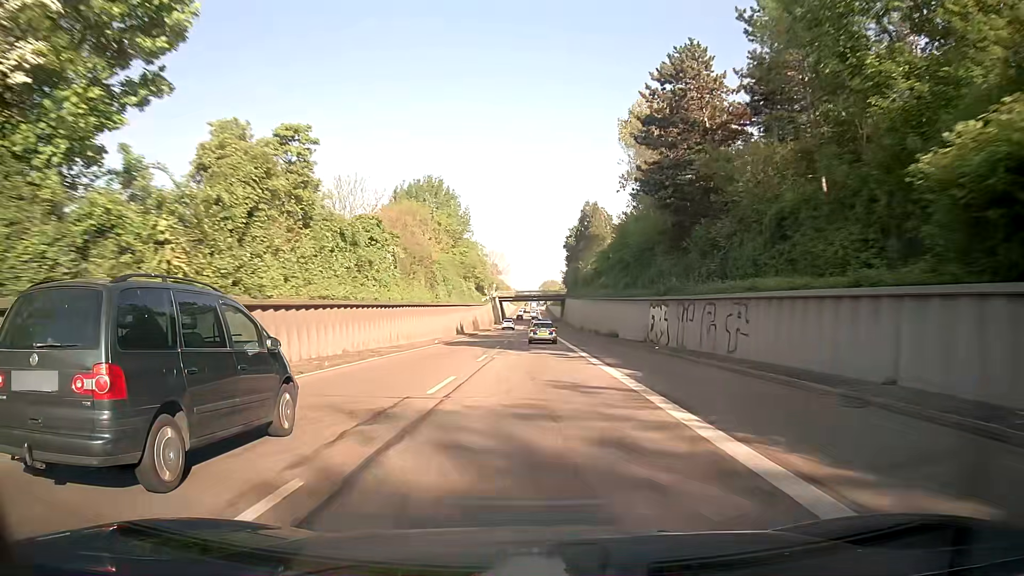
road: trunk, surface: asphalt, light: Day
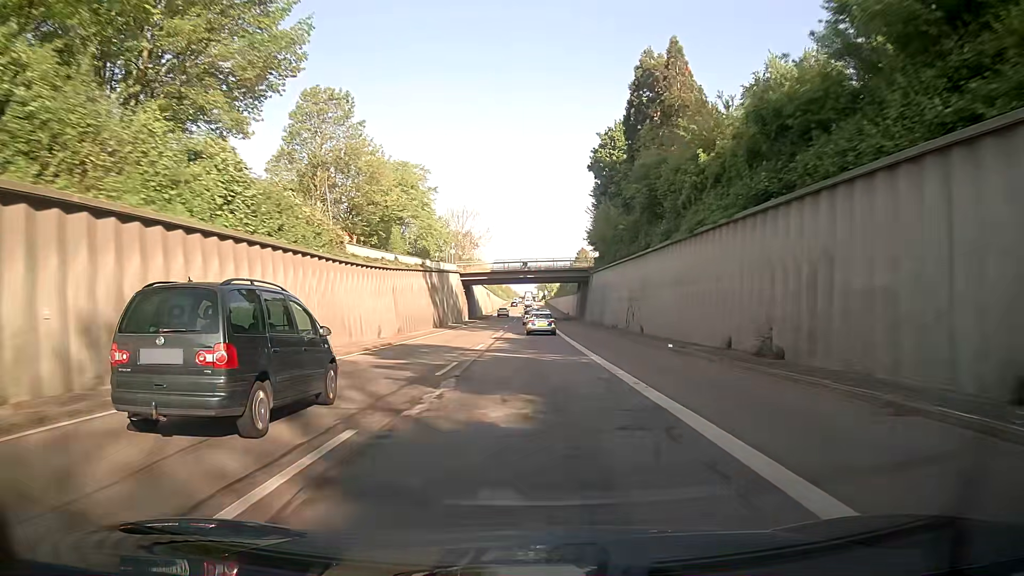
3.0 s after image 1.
(+0.2, +77.6) m; 0°
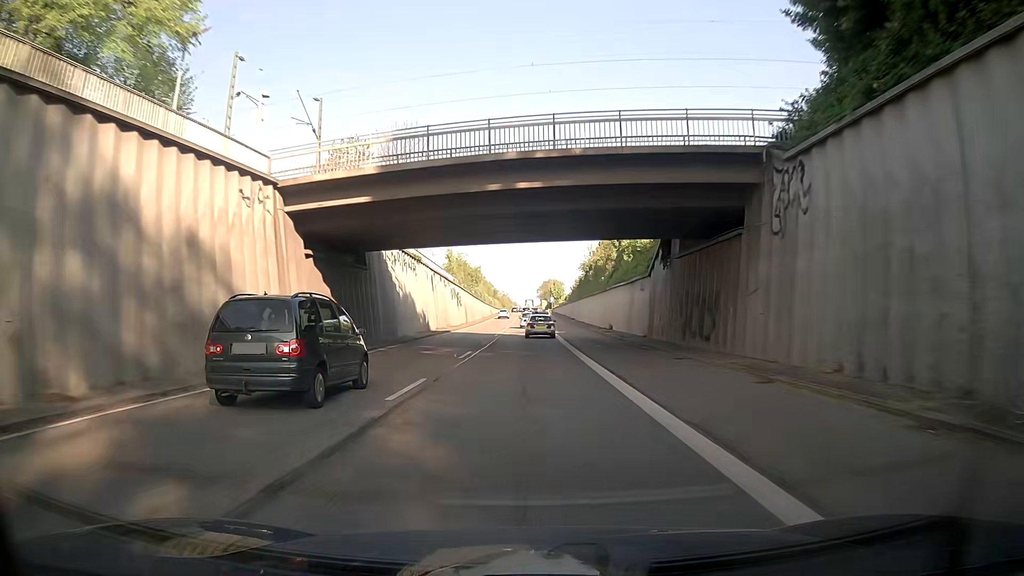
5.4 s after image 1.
(-0.1, +61.3) m; -1°
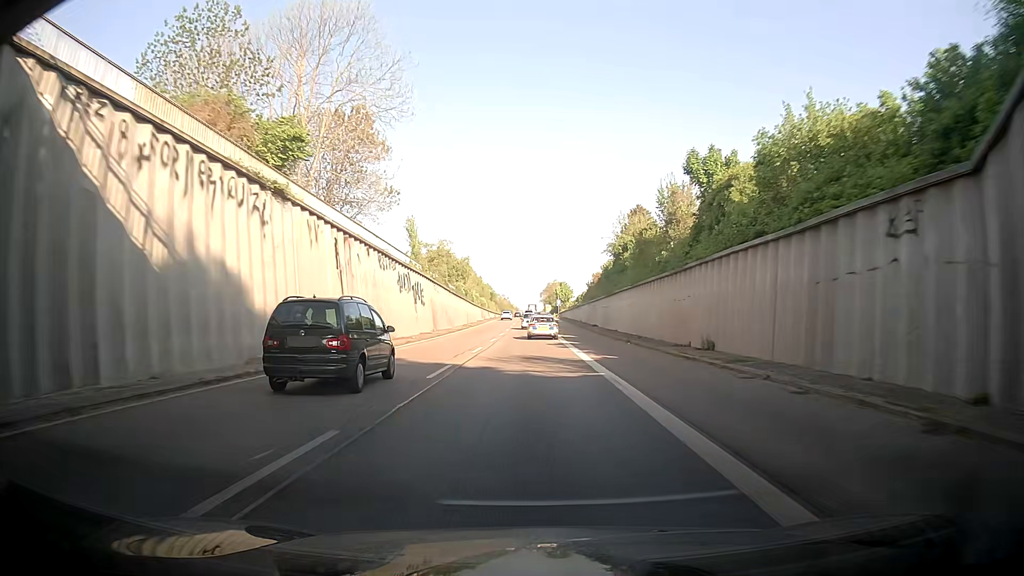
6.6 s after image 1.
(0.0, +30.4) m; +1°
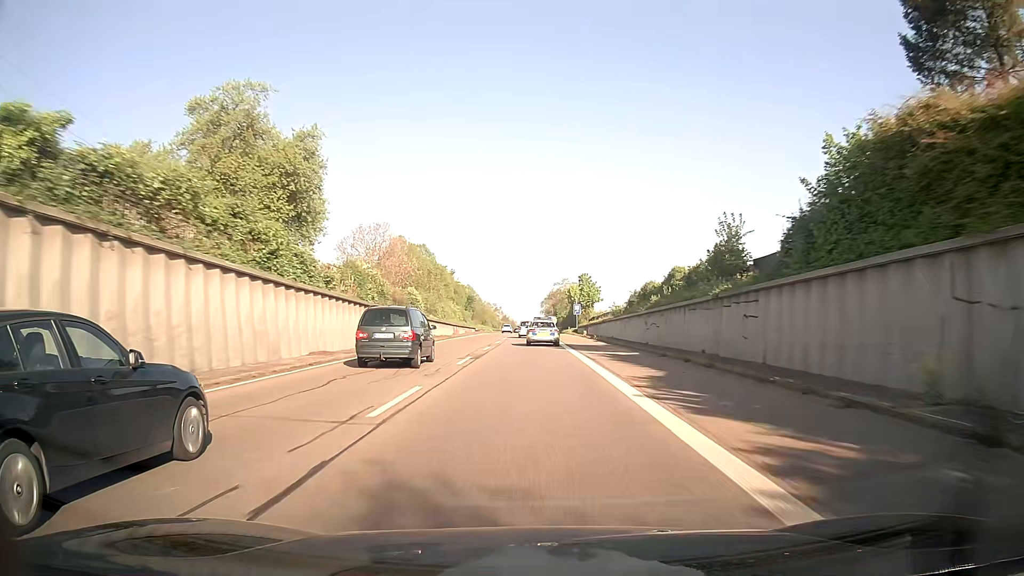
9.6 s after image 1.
(-1.2, +74.5) m; -1°
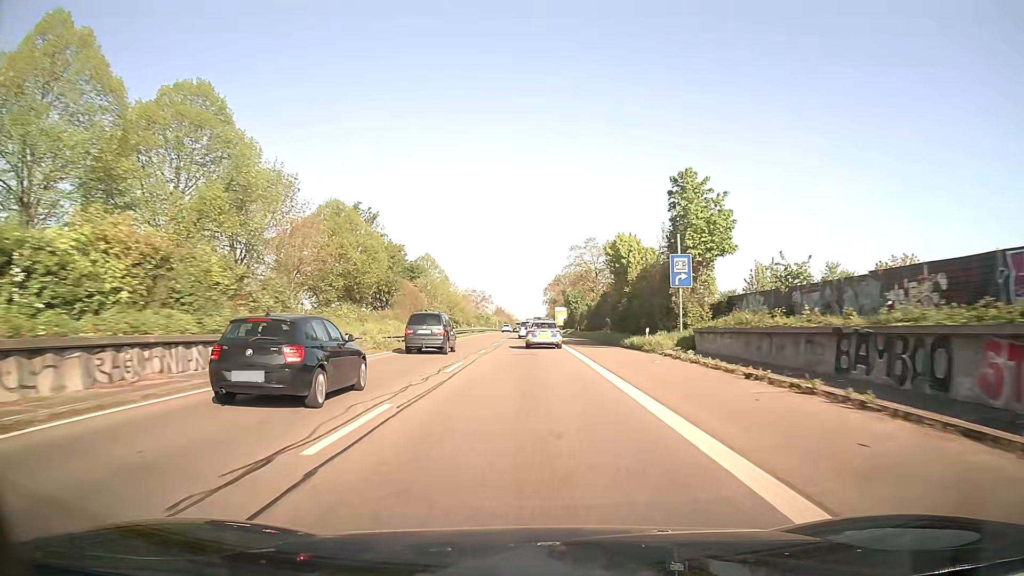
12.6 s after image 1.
(0.0, +71.6) m; 0°
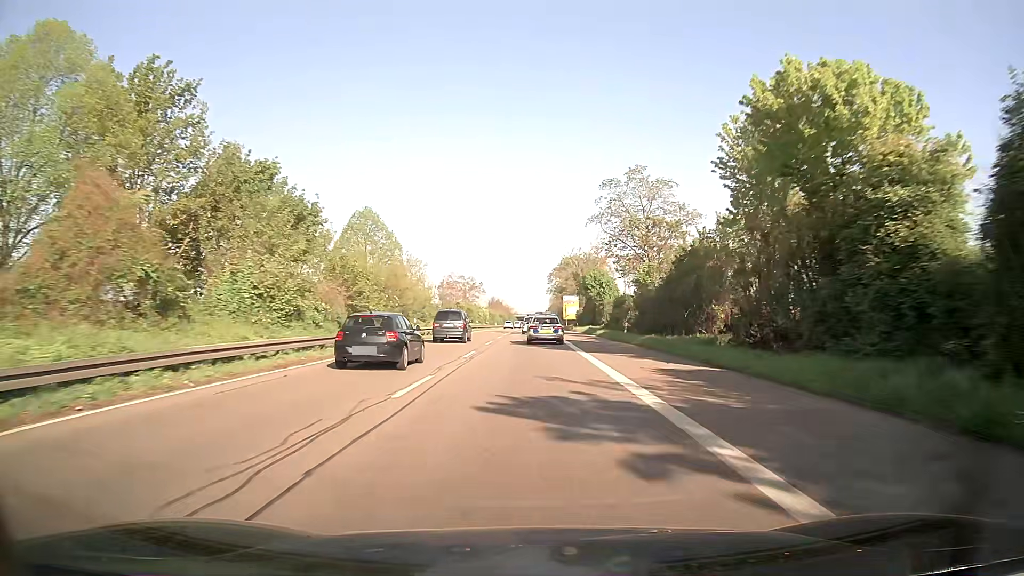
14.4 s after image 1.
(+0.1, +41.4) m; 0°
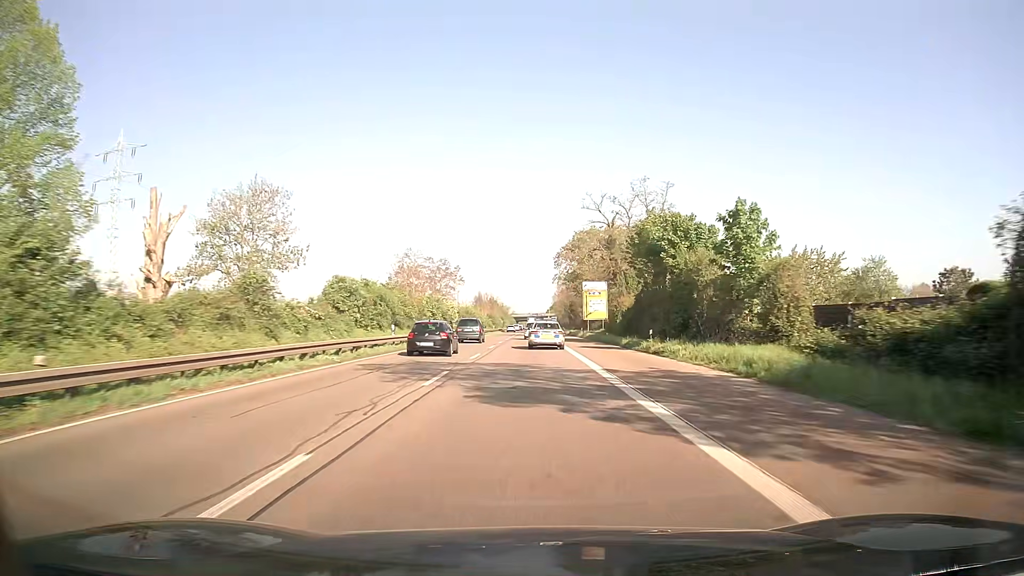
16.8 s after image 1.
(-0.2, +54.2) m; 0°
